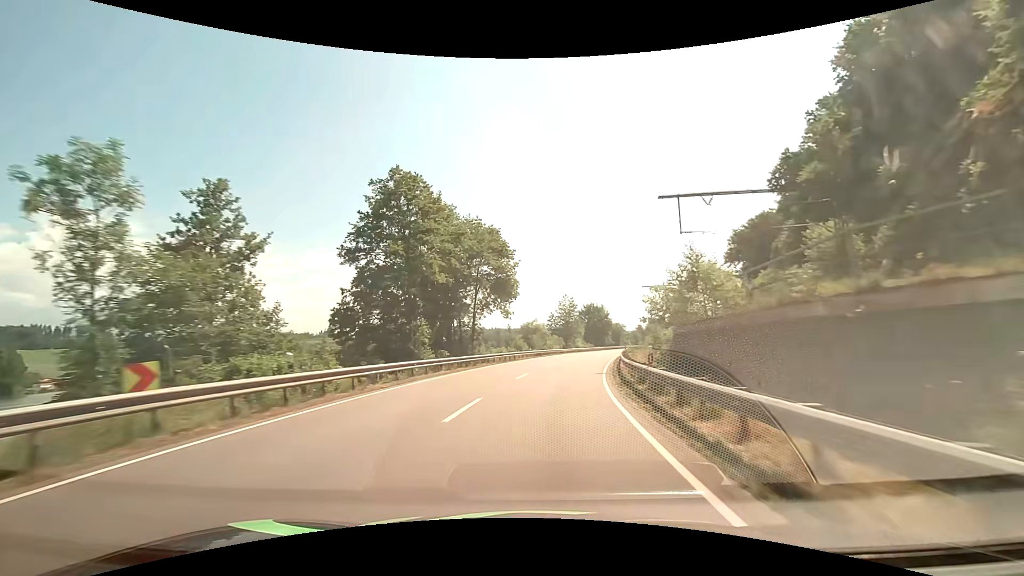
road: primary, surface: asphalt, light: Day
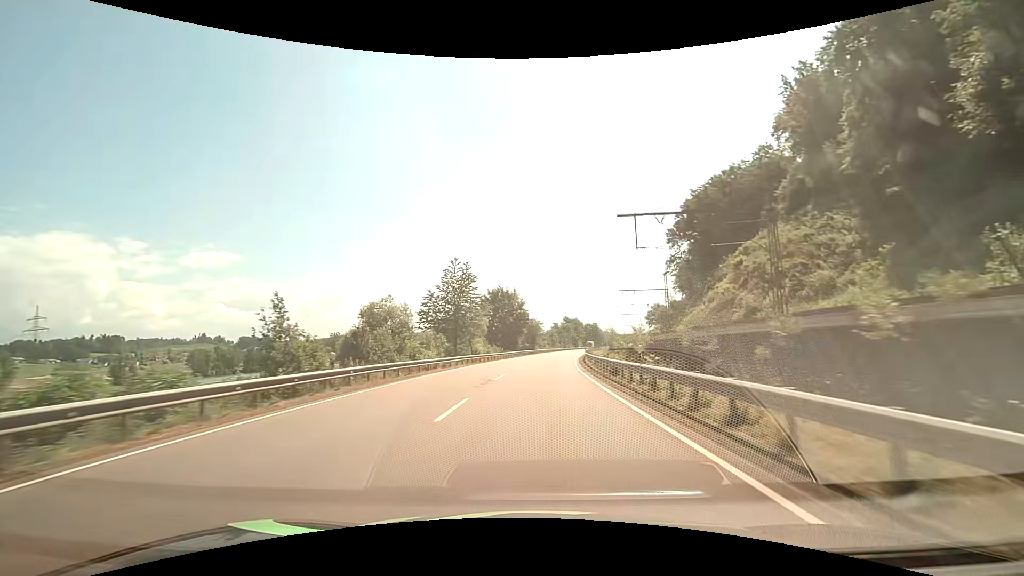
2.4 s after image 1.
(+5.0, +46.6) m; +11°
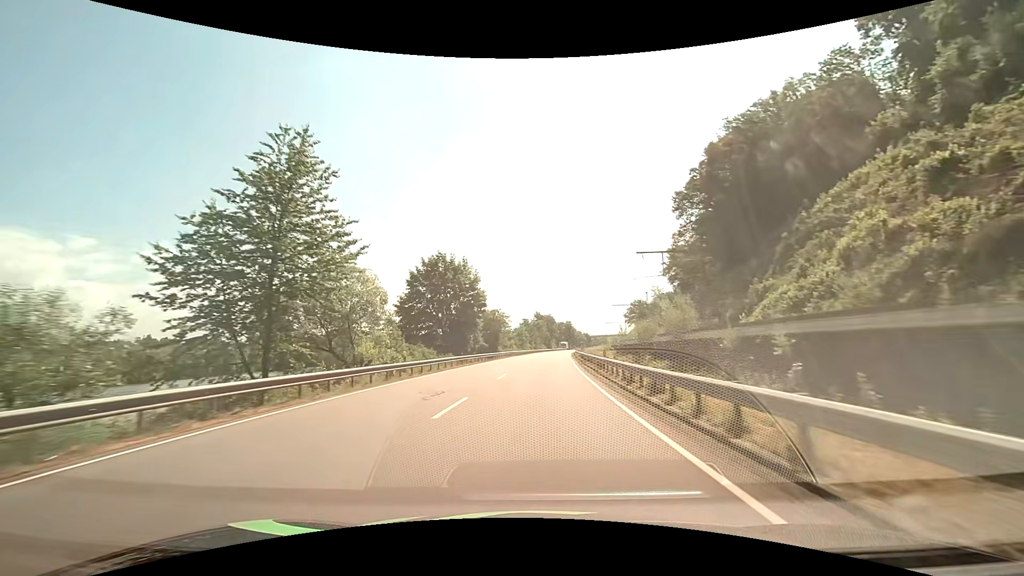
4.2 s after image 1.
(+1.3, +35.2) m; +4°
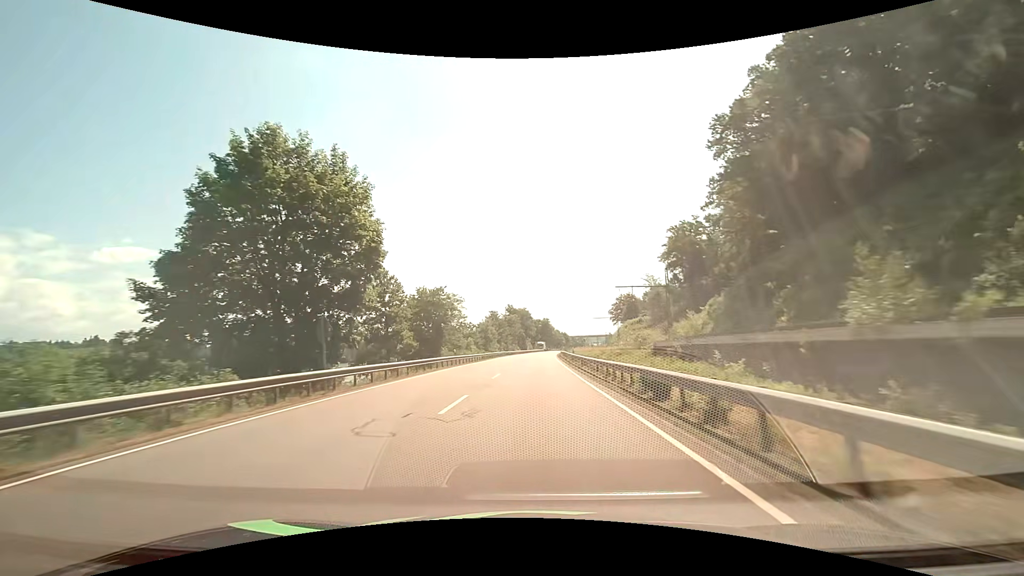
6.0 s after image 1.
(+1.1, +35.2) m; +3°
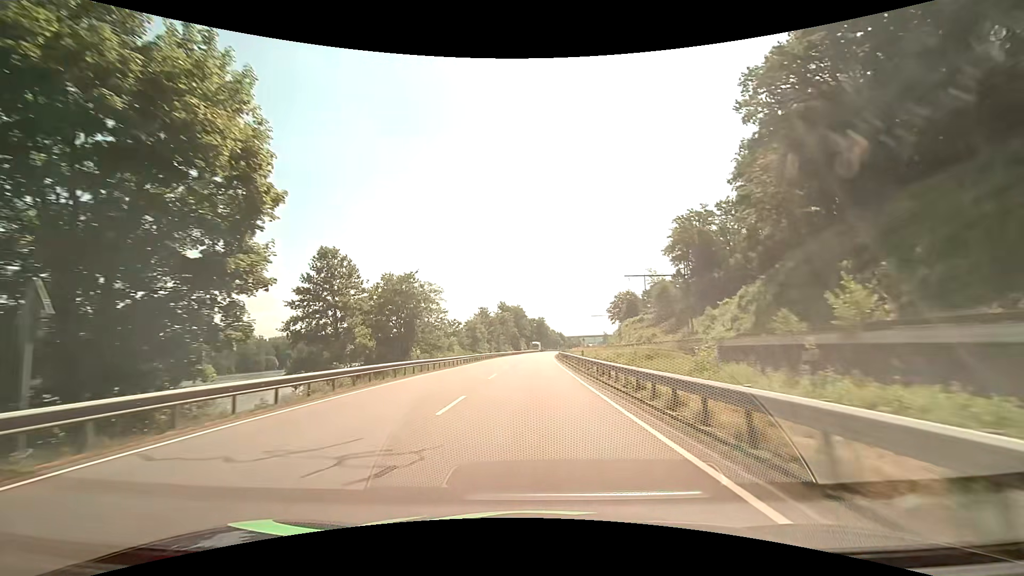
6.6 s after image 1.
(+0.1, +11.7) m; +1°
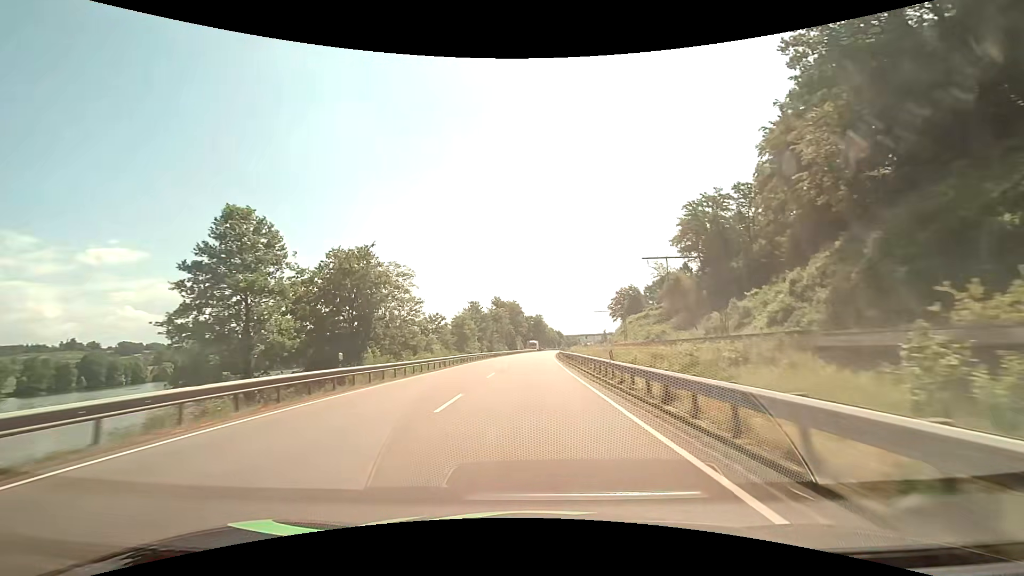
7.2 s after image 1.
(0.0, +11.7) m; 0°
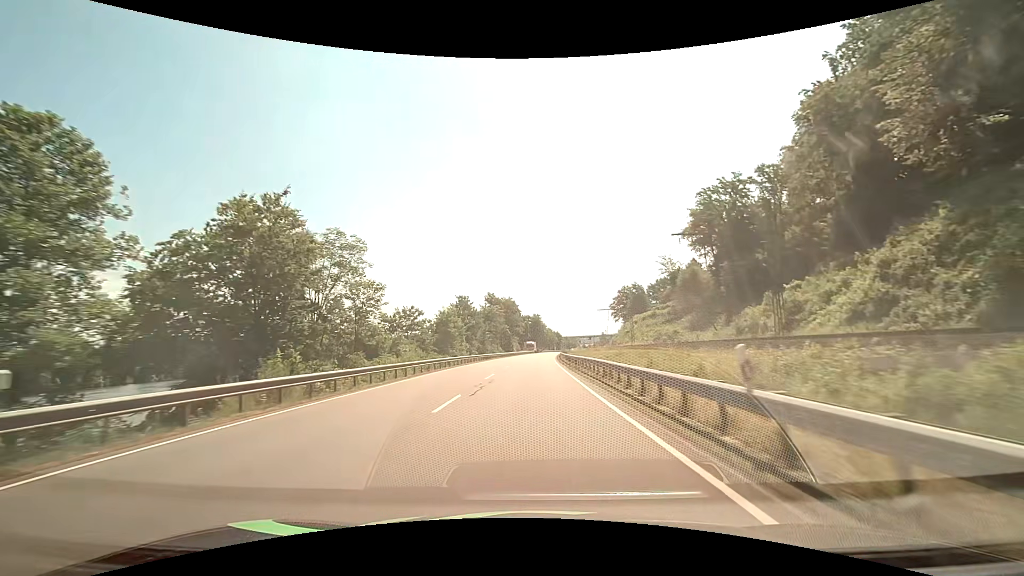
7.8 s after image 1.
(0.0, +11.7) m; 0°
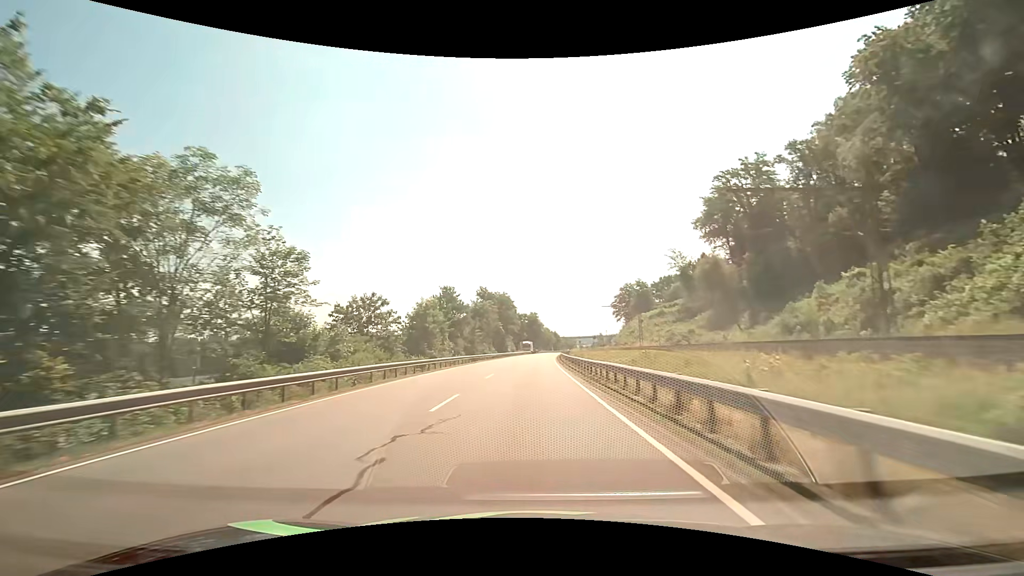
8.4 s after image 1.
(0.0, +11.7) m; +1°
